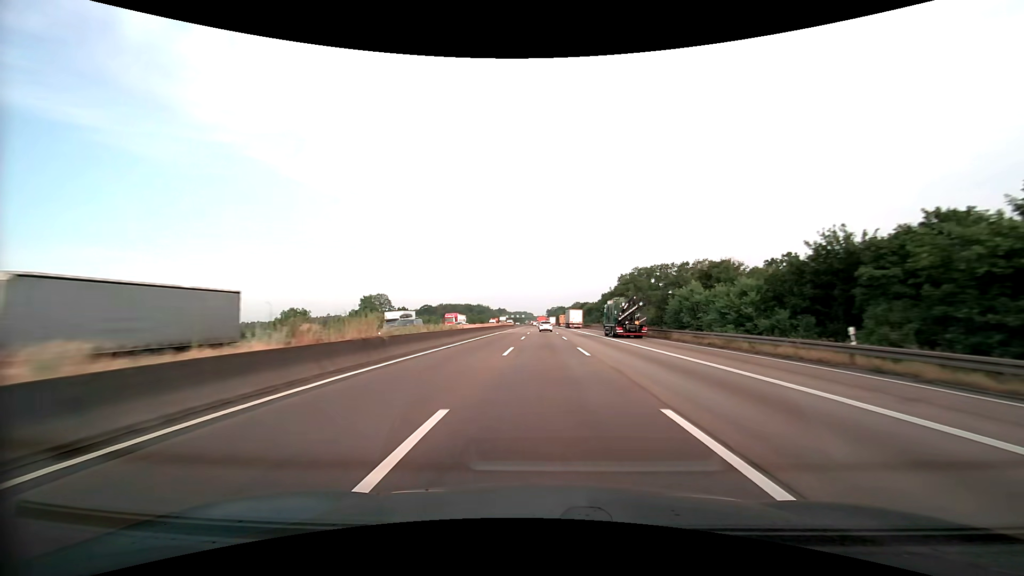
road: motorway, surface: asphalt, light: Day
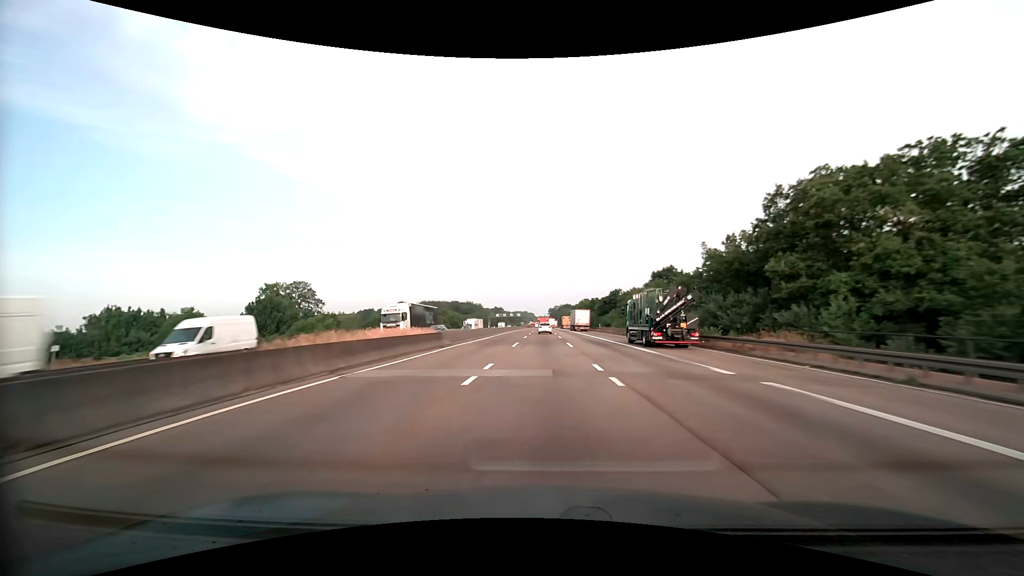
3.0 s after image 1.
(-0.2, +81.0) m; 0°
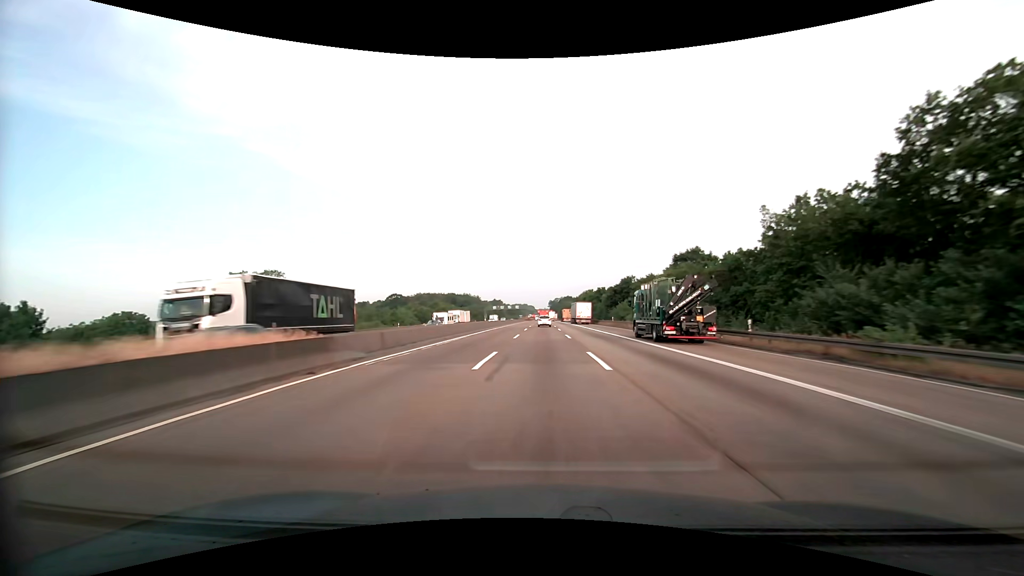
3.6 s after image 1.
(0.0, +16.2) m; 0°
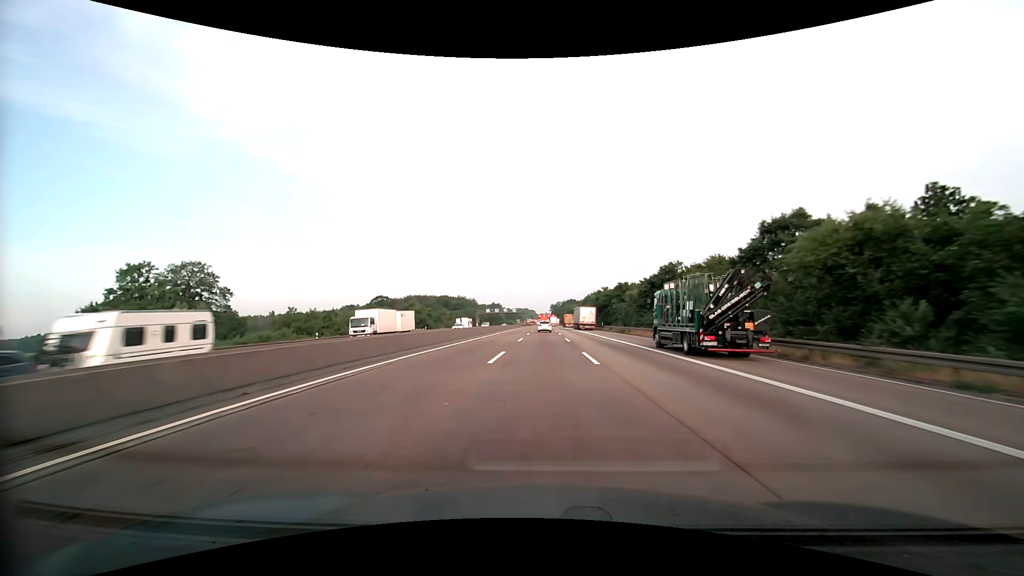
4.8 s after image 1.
(-0.1, +32.6) m; 0°
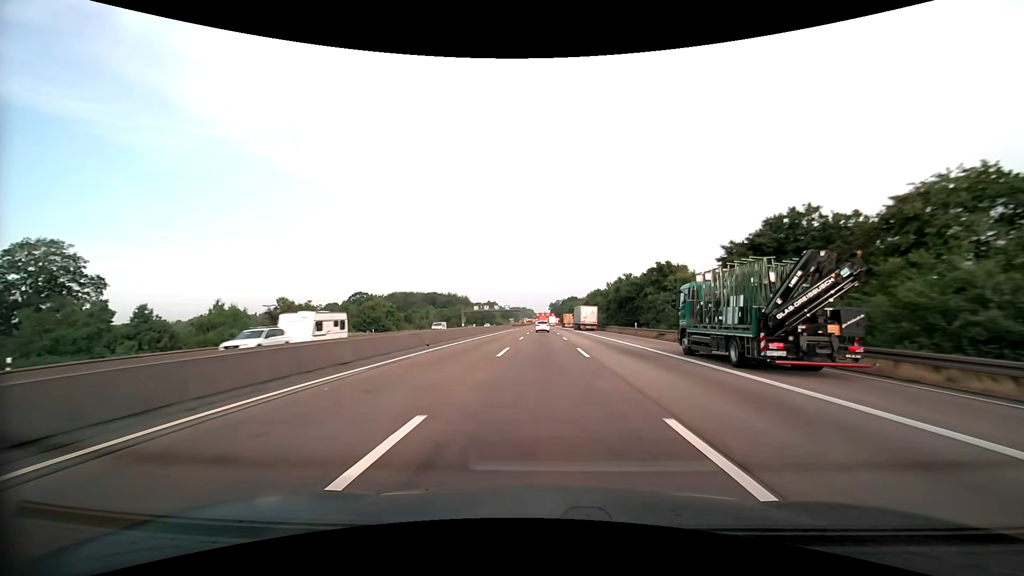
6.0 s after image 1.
(0.0, +32.7) m; 0°
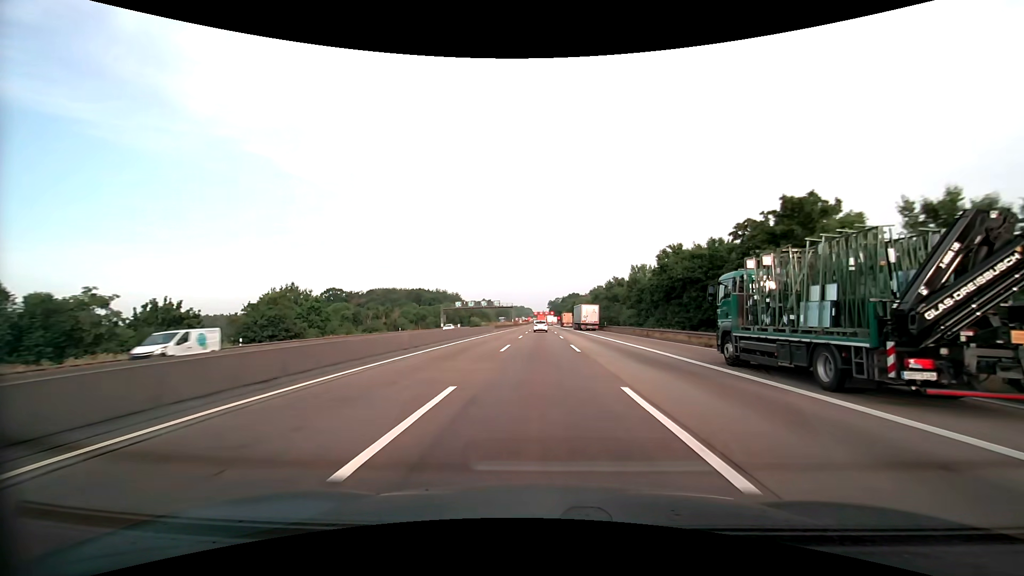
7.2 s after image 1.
(0.0, +32.9) m; 0°
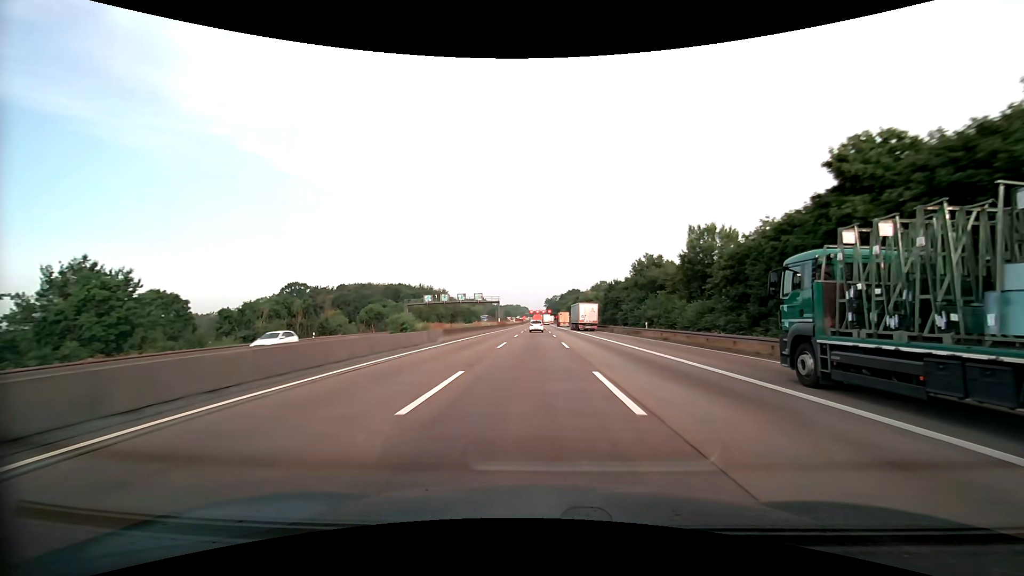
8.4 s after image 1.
(+0.1, +33.0) m; 0°
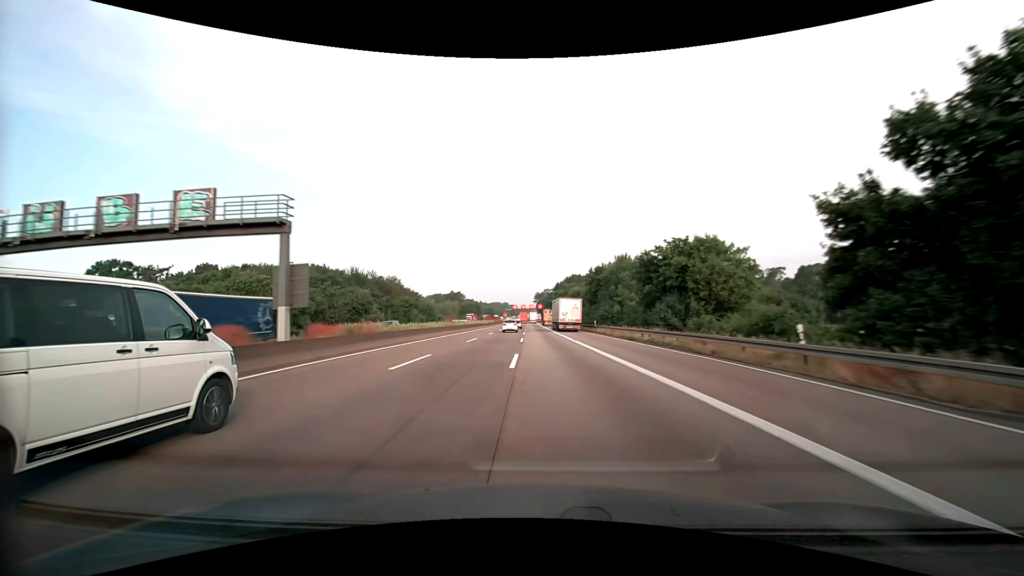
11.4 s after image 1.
(+1.0, +83.0) m; +1°
(0, +10) (0, +20) (0, +30) (0, +40) (-1, +50) (-1, +60) (-1, +70) (-1, +80) (-2, +90) (-2, +100) m
